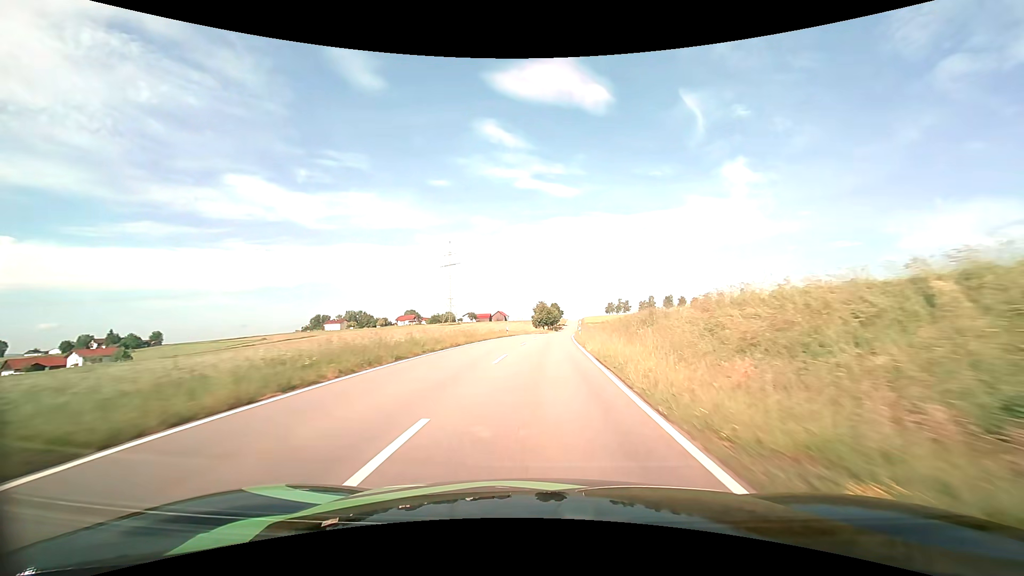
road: tertiary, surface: asphalt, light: Day
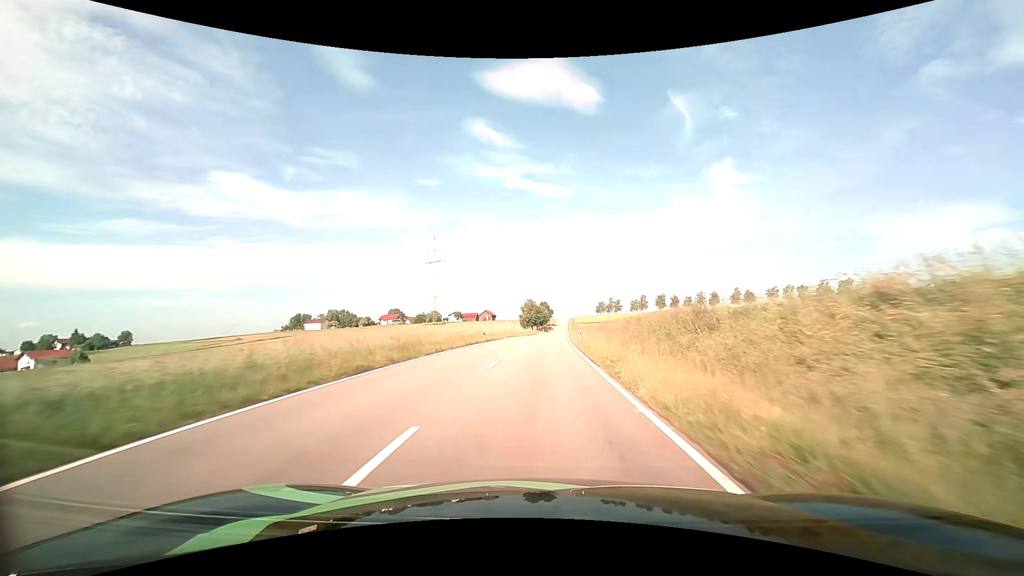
(+0.2, +13.0) m; +1°
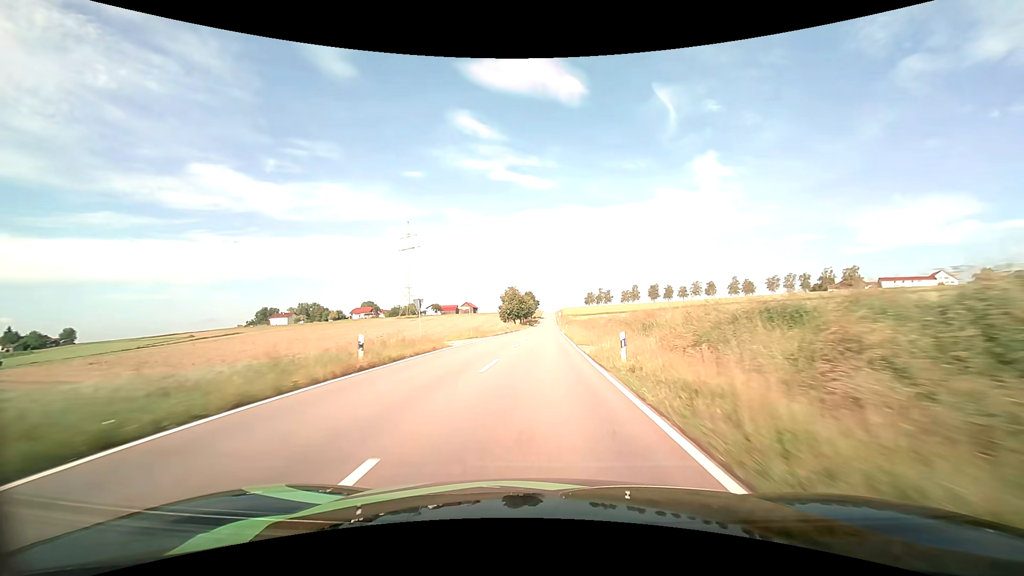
(+0.4, +26.2) m; +2°
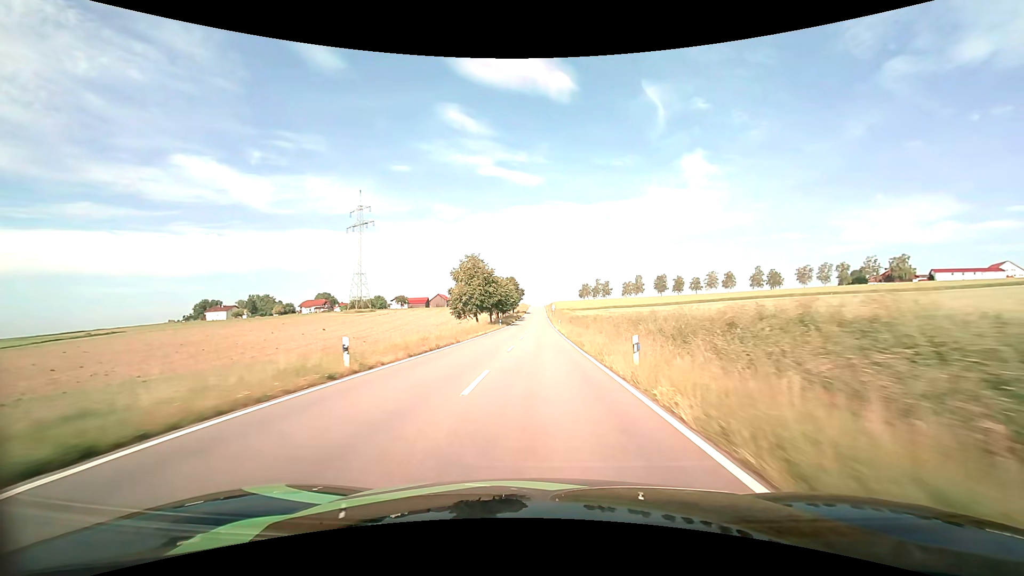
(+0.8, +53.5) m; +1°
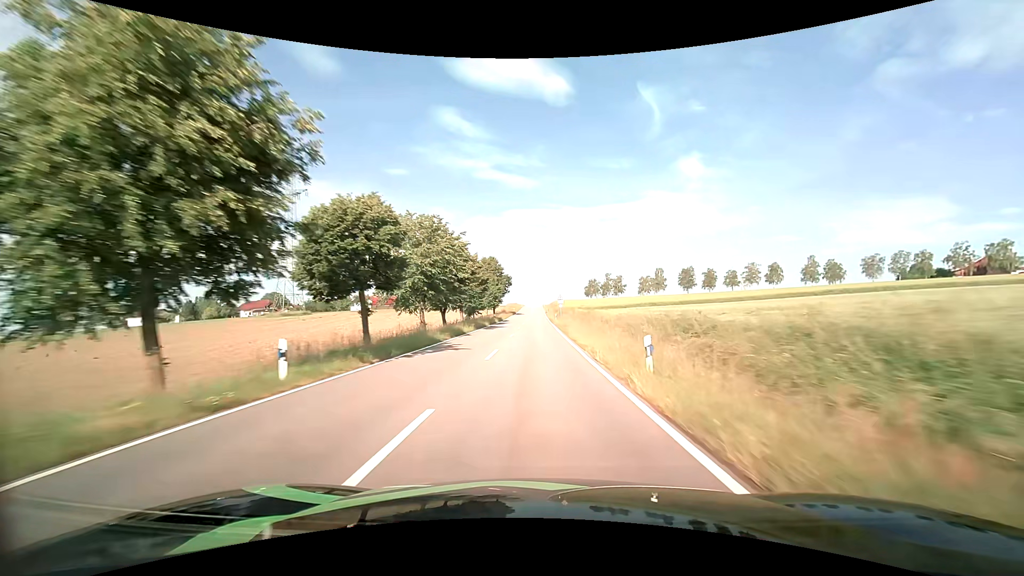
(+0.4, +55.4) m; 0°
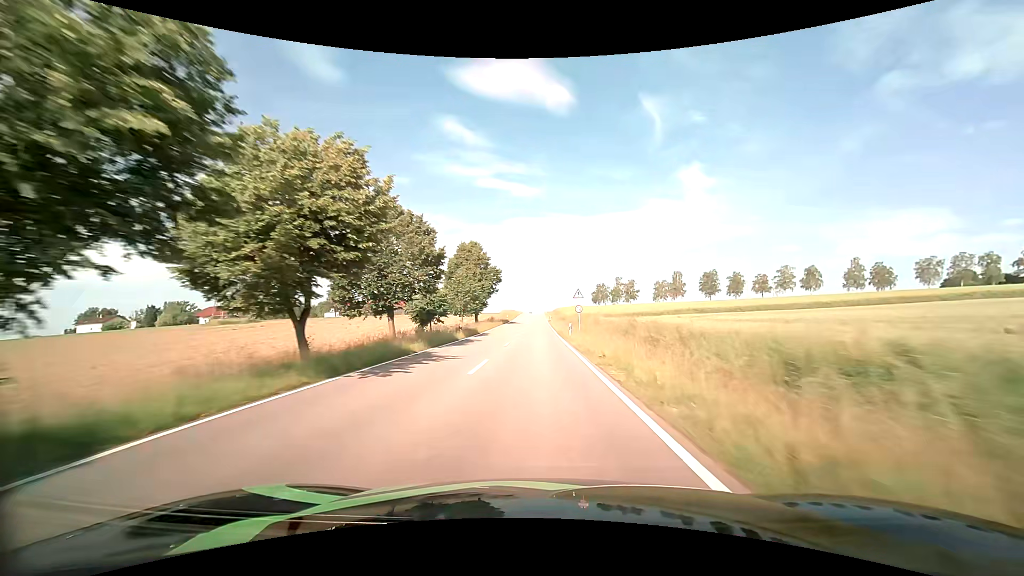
(0.0, +28.2) m; 0°
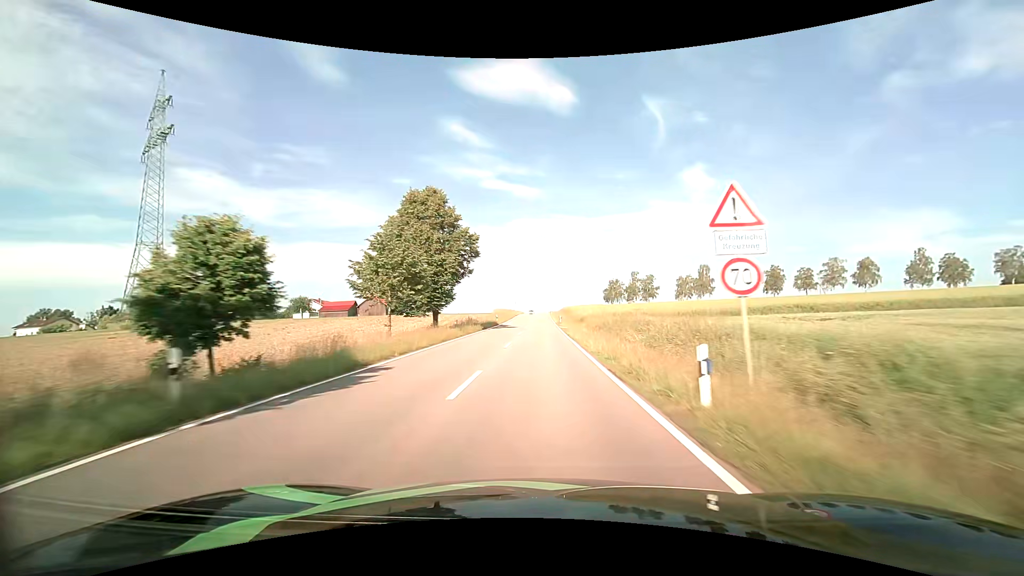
(-0.2, +28.3) m; 0°
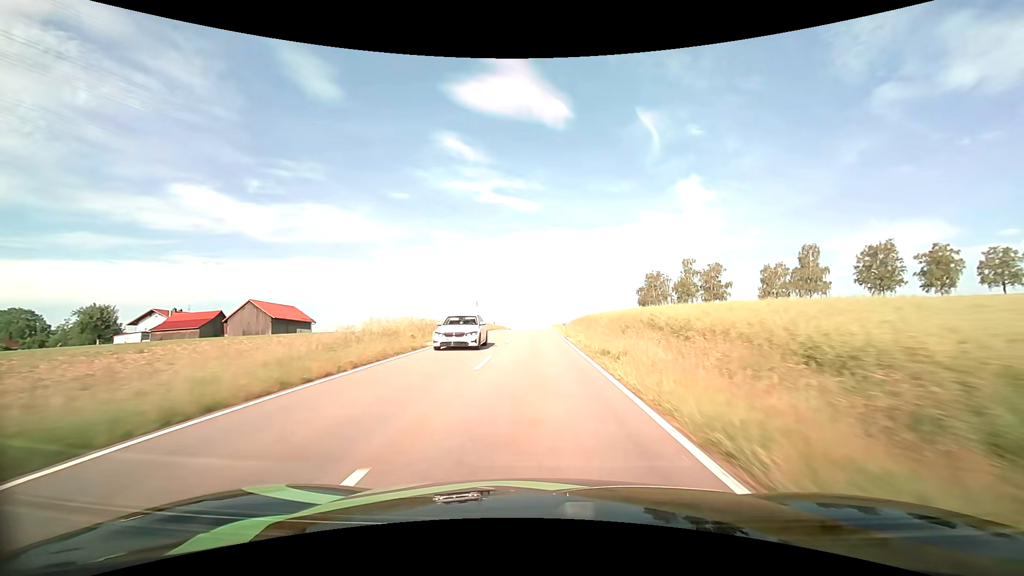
(+0.1, +69.8) m; 0°
(0, +10) (0, +20) (0, +30) (0, +40) (0, +50) (0, +60) (0, +70) (0, +80) (0, +90) (-1, +100) m
